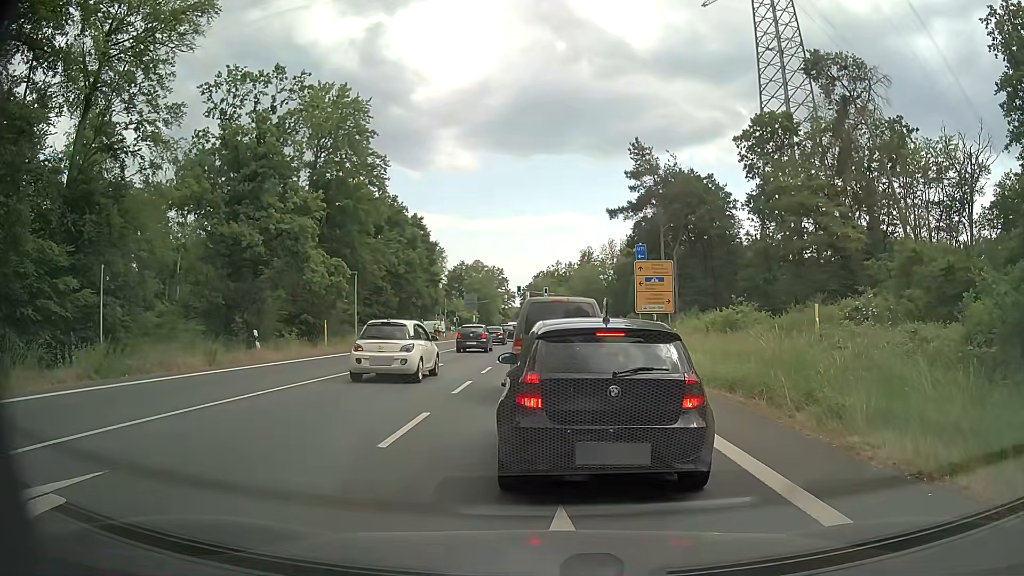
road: primary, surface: asphalt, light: Day
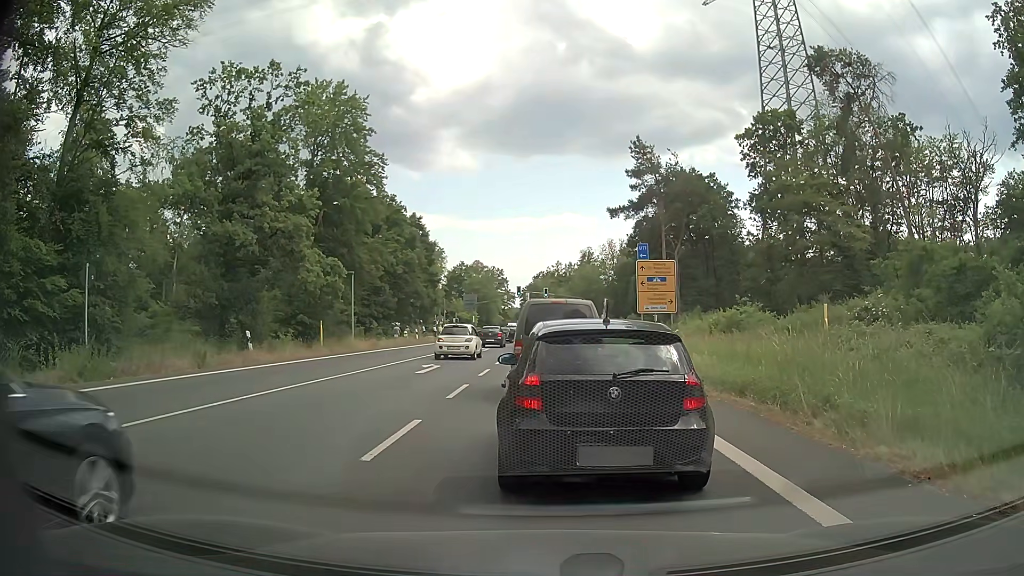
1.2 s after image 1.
(0.0, +0.7) m; 0°
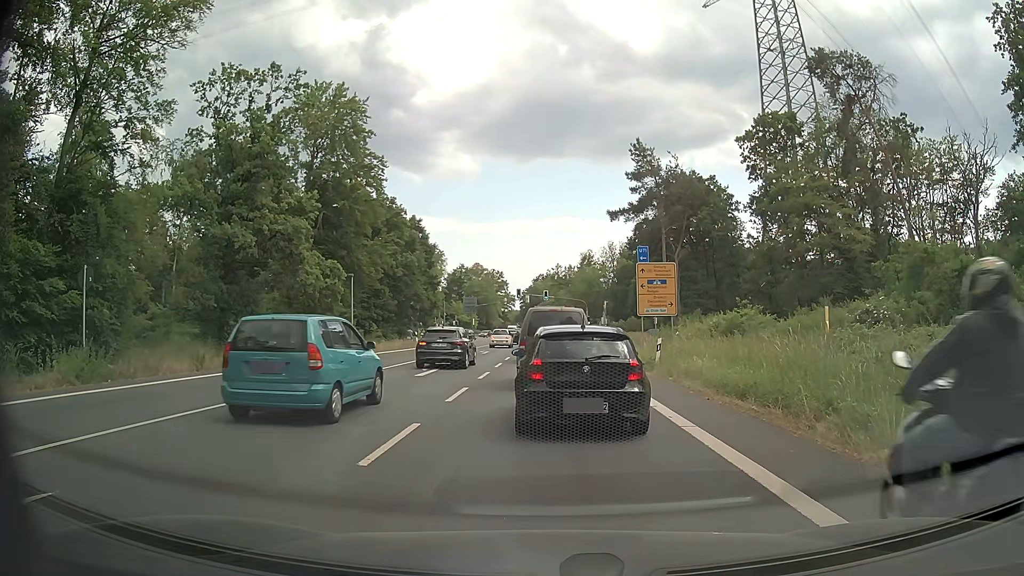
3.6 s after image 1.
(0.0, +0.1) m; 0°
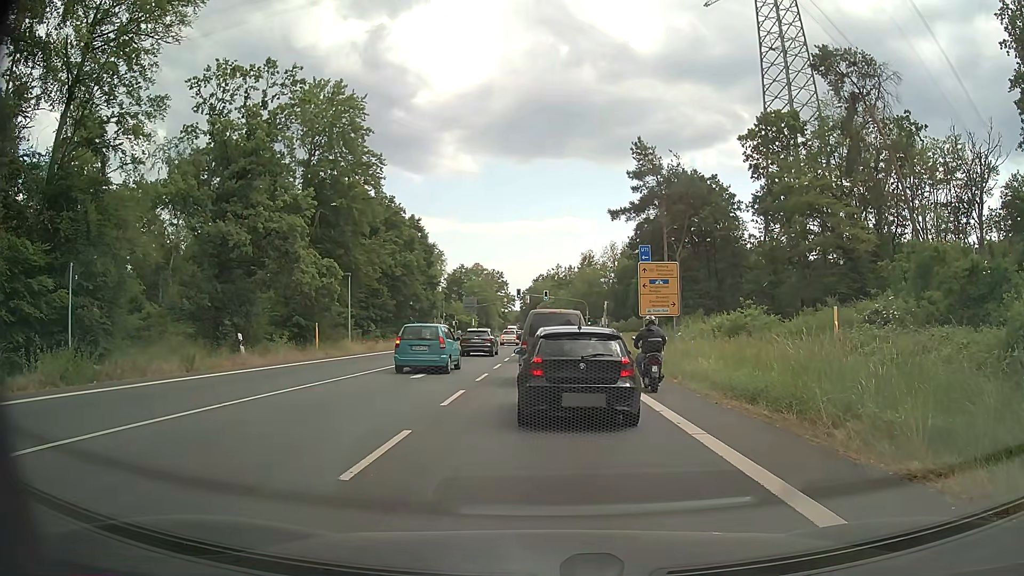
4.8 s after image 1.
(0.0, +0.7) m; 0°
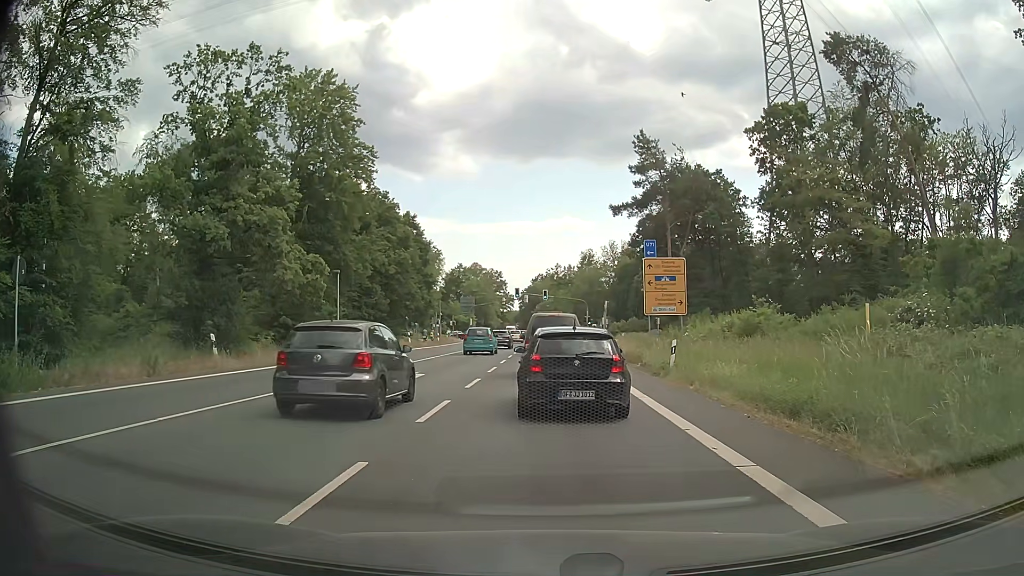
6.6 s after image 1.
(0.0, +2.3) m; +2°
(0, +10) (0, +20) (0, +30) (0, +40) (0, +50) (-1, +60) (-1, +70) (-1, +80) (-1, +90) (-1, +100) m
